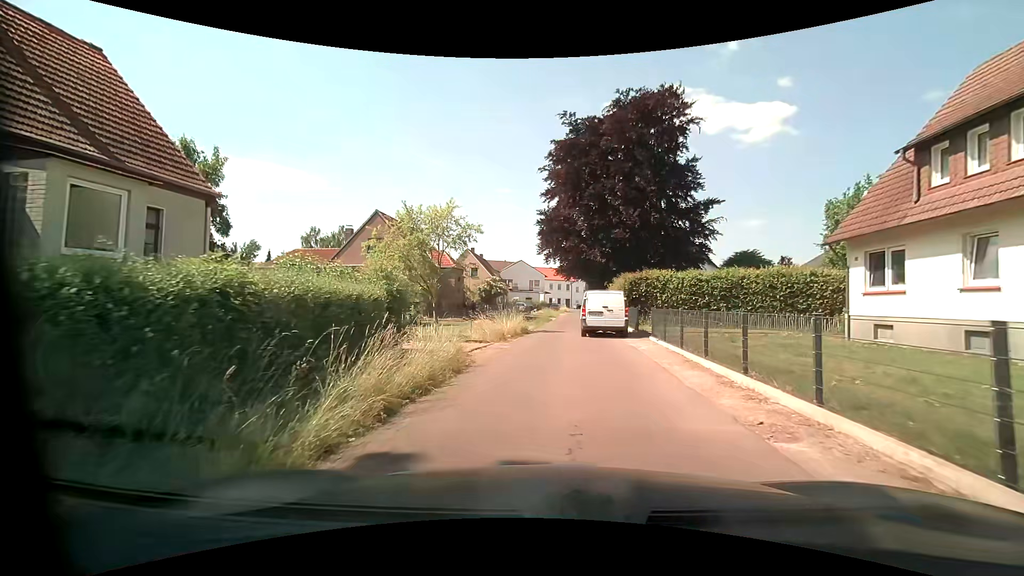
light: Day
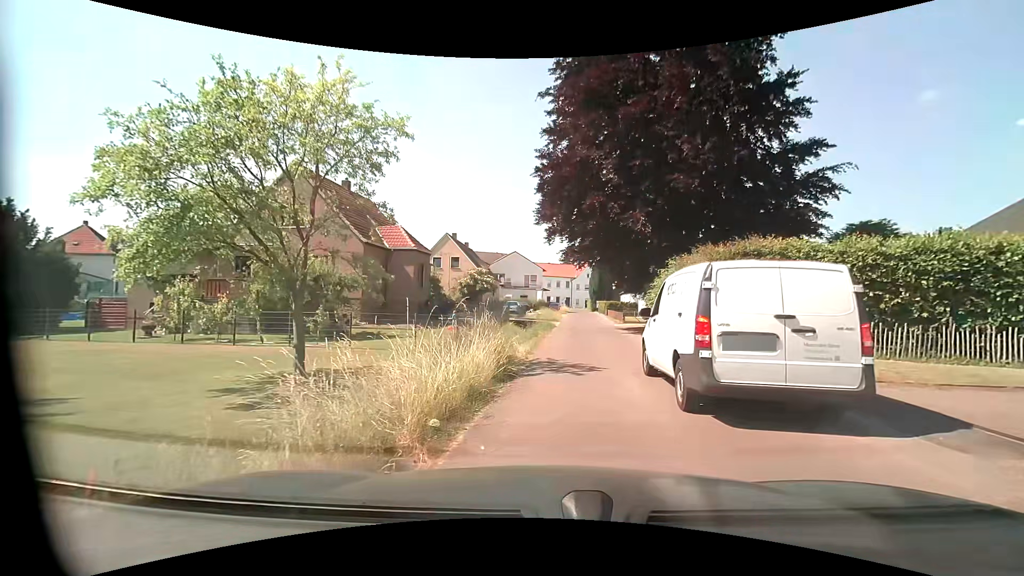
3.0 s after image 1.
(-0.3, +14.0) m; -1°
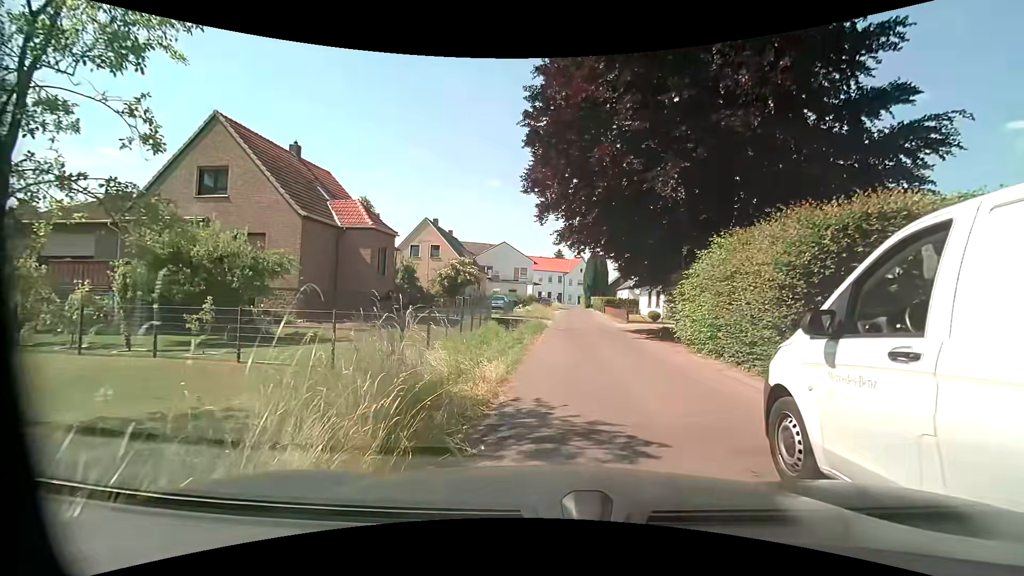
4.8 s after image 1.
(+0.1, +5.8) m; +1°
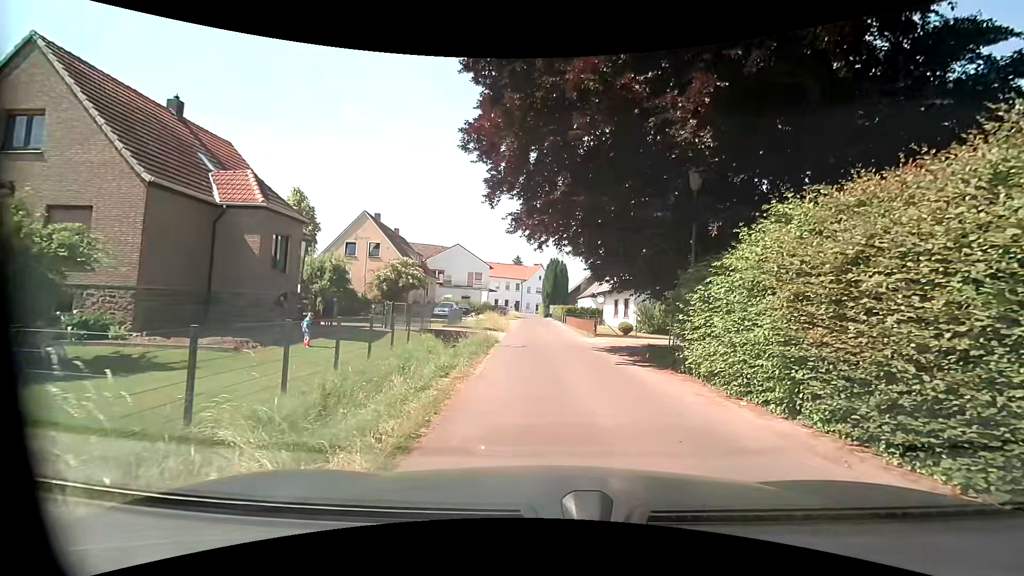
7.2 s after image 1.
(+0.3, +6.0) m; +4°
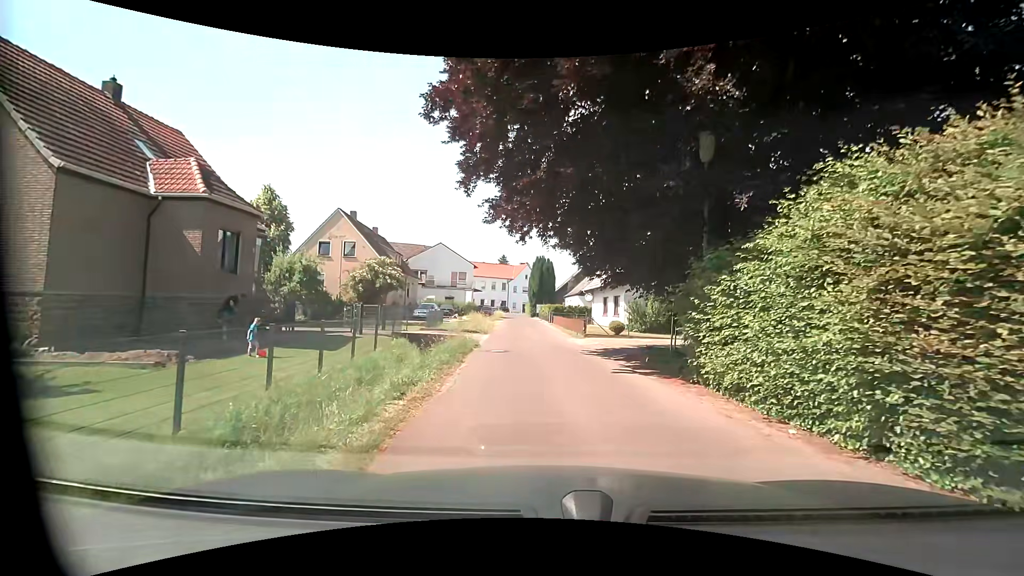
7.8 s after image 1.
(+0.1, +2.2) m; +3°
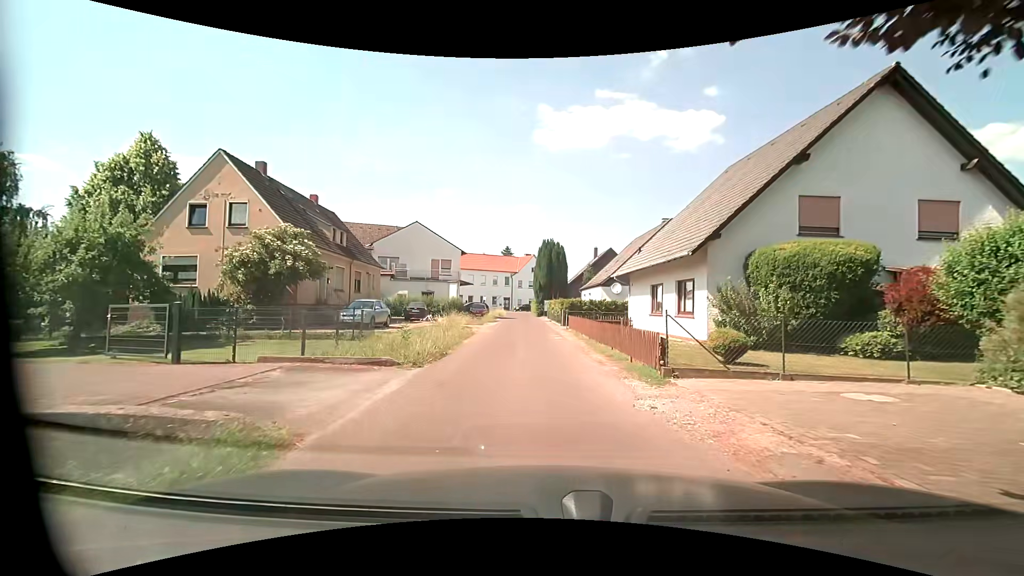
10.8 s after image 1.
(0.0, +16.0) m; -1°
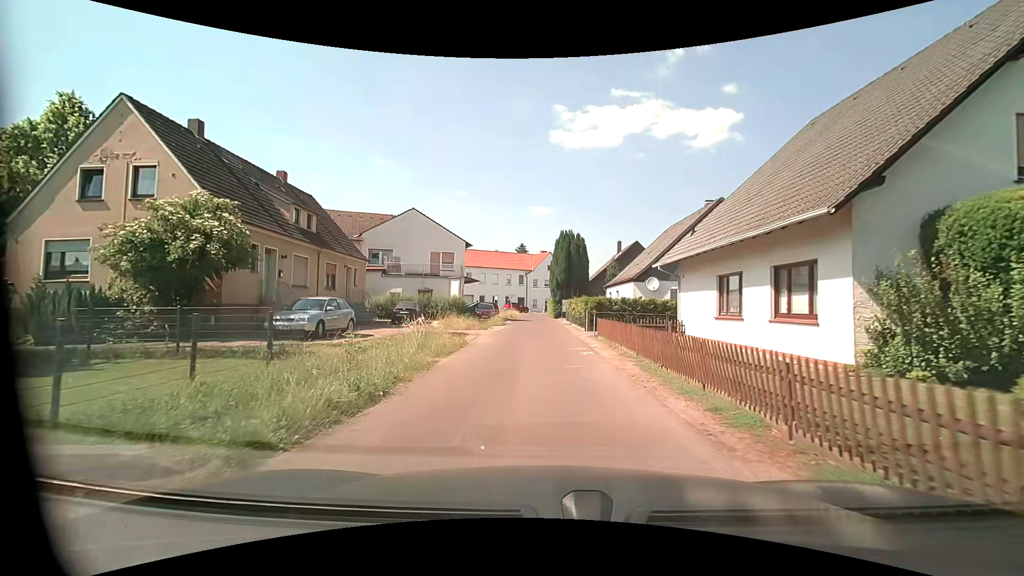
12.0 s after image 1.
(0.0, +7.2) m; -1°
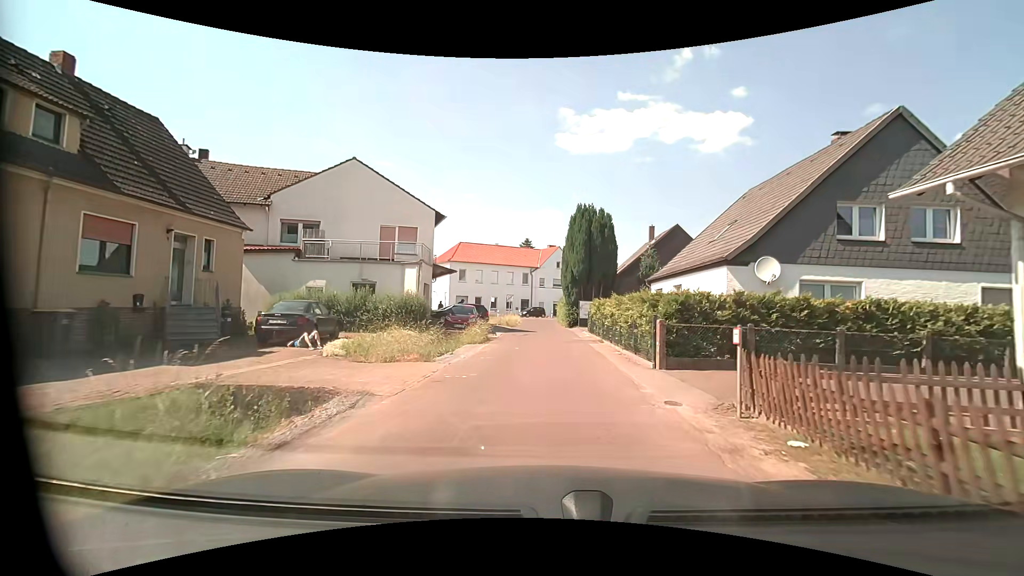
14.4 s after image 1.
(-0.5, +15.3) m; -2°
(0, +10) (0, +20) (0, +30) (-1, +40) (-1, +50) (-1, +60) (+2, +70) (+9, +76) (+17, +82) (+26, +87) m
